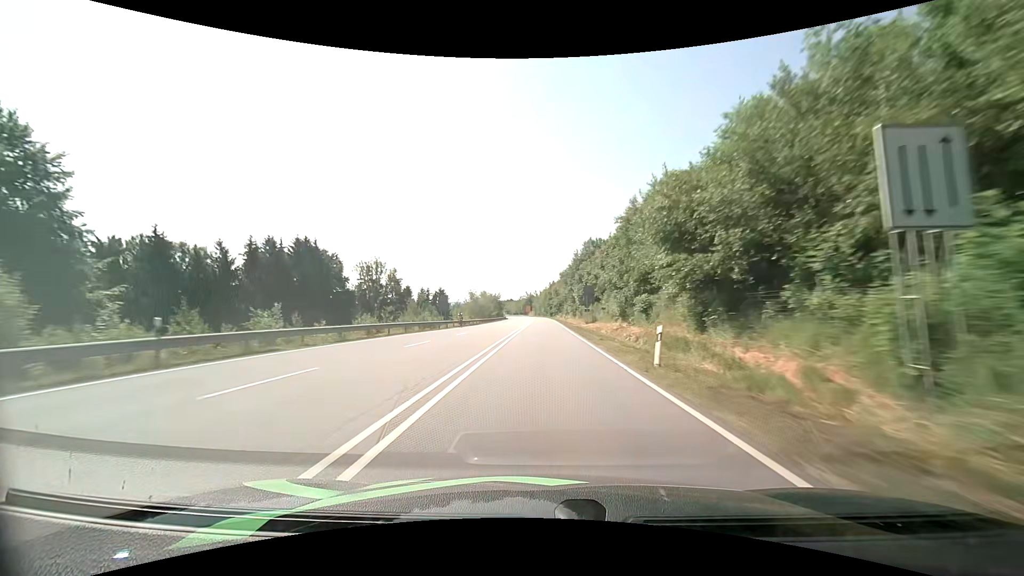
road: primary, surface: asphalt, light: Day
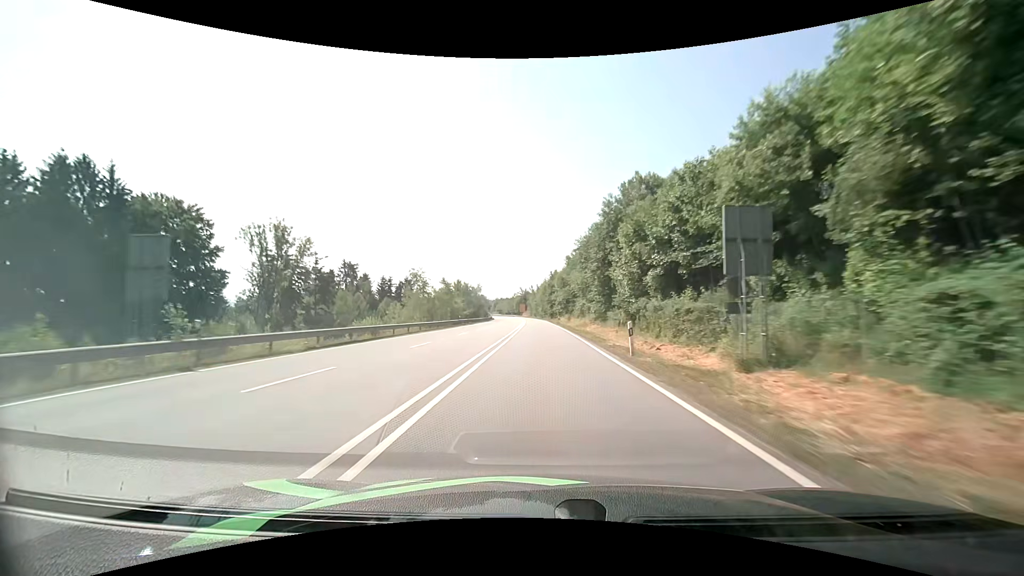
(+0.2, +46.6) m; 0°
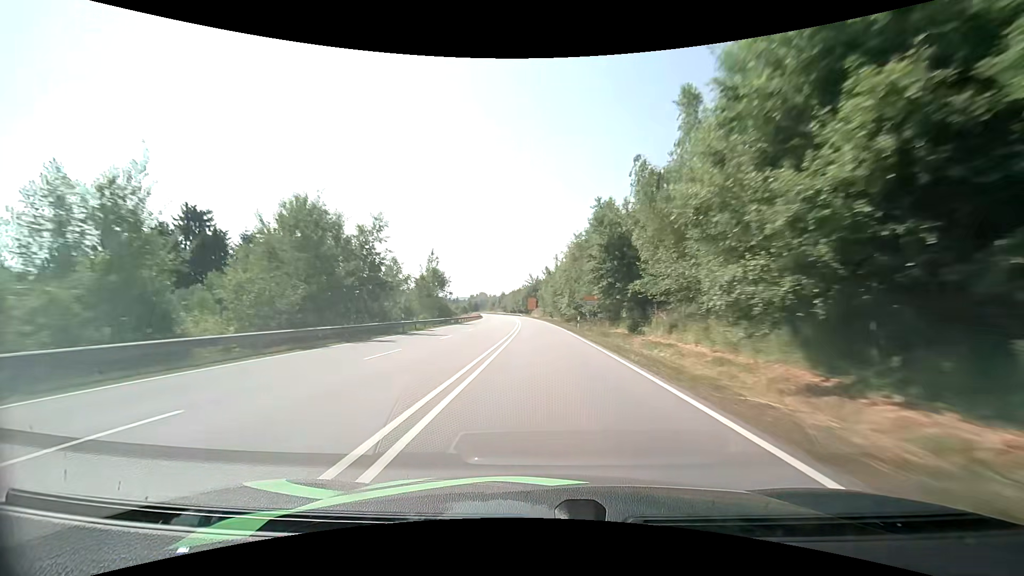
(-0.7, +77.9) m; -2°
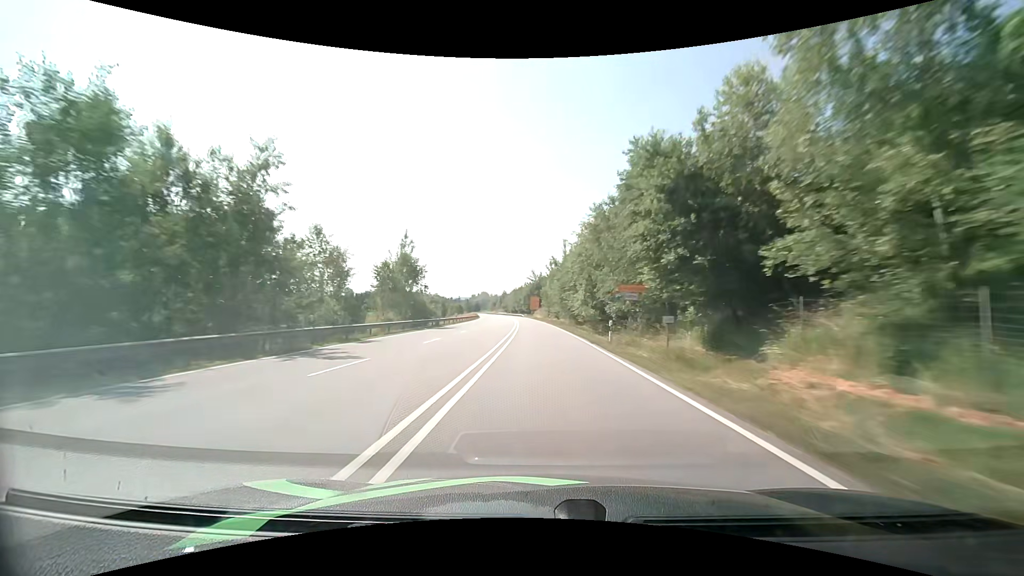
(0.0, +15.5) m; 0°
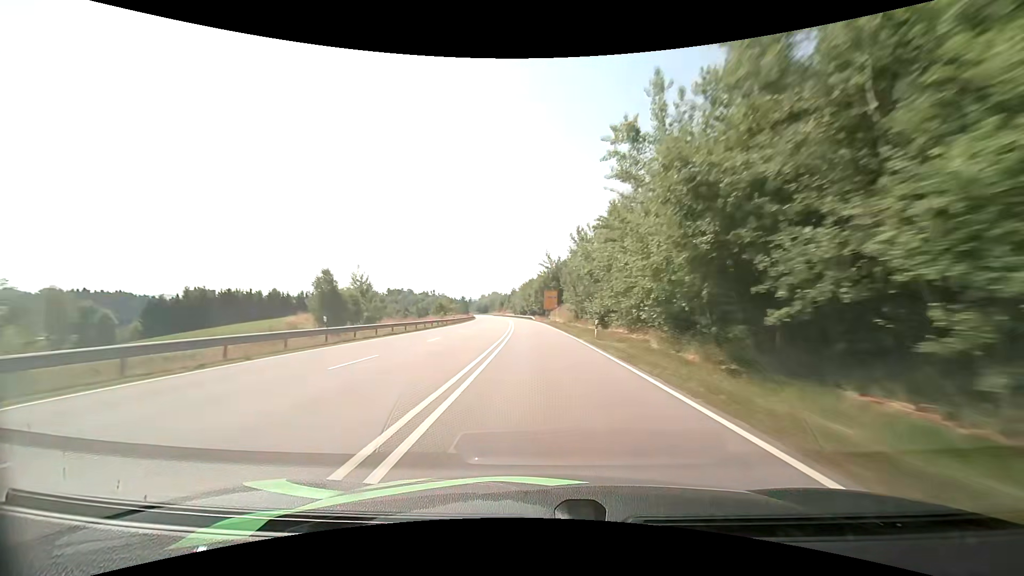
(-0.6, +46.4) m; -2°
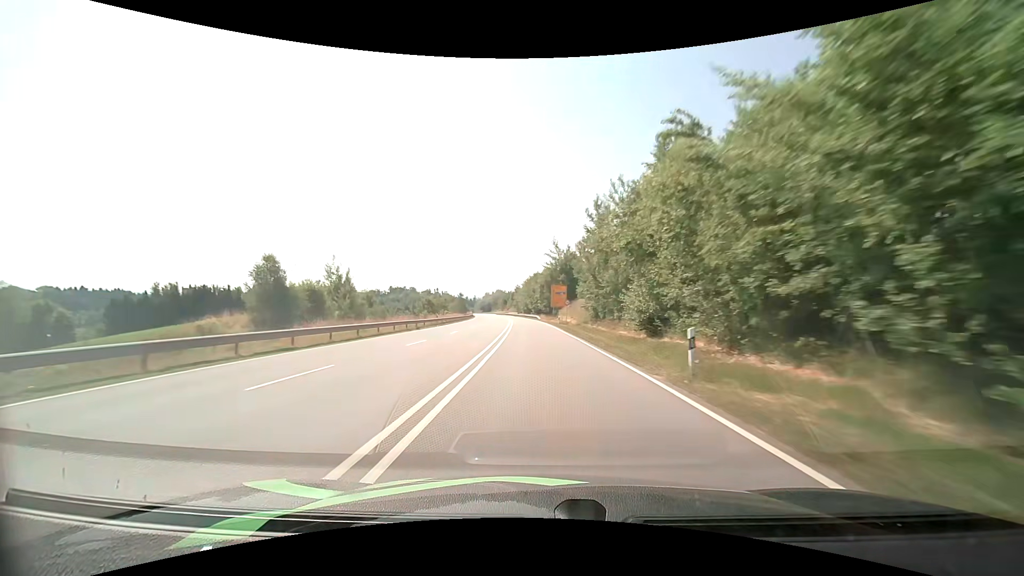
(-0.1, +15.4) m; -1°
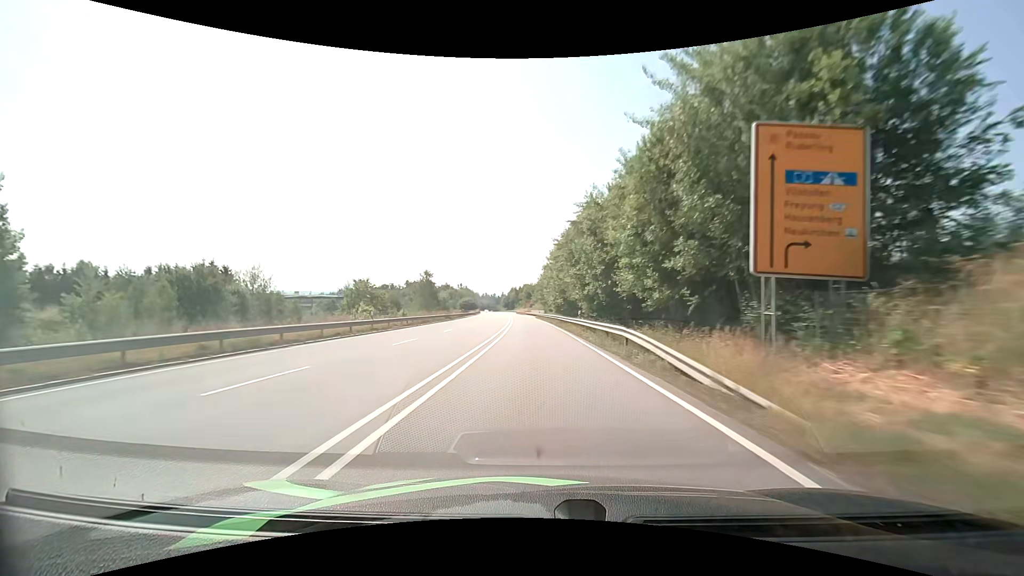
(-2.1, +72.5) m; -4°
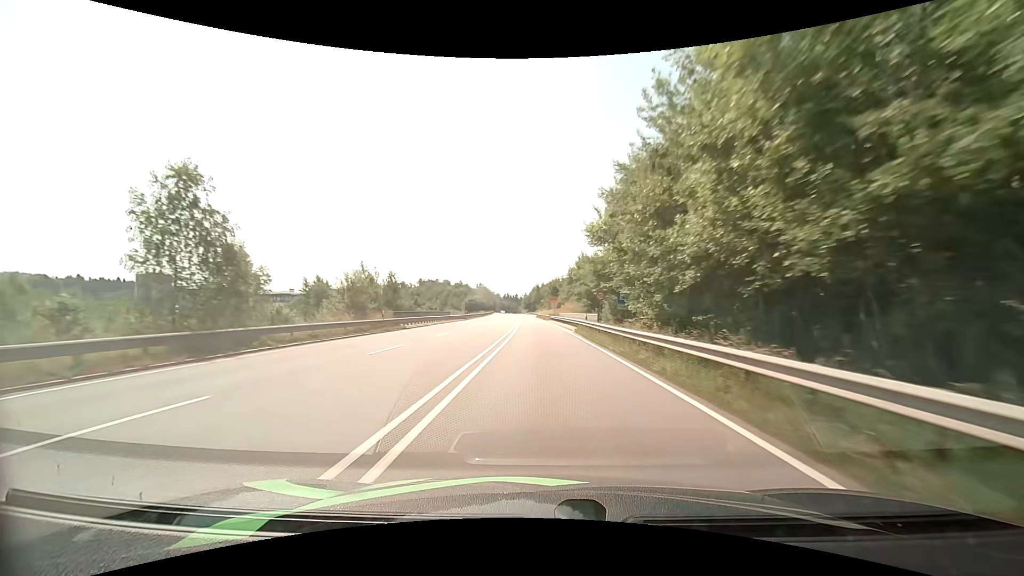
(-1.2, +51.7) m; -3°
(0, +10) (0, +20) (0, +30) (0, +40) (-1, +50) (-1, +60) (-1, +70) (-1, +80) (-2, +90) (-2, +100) m
